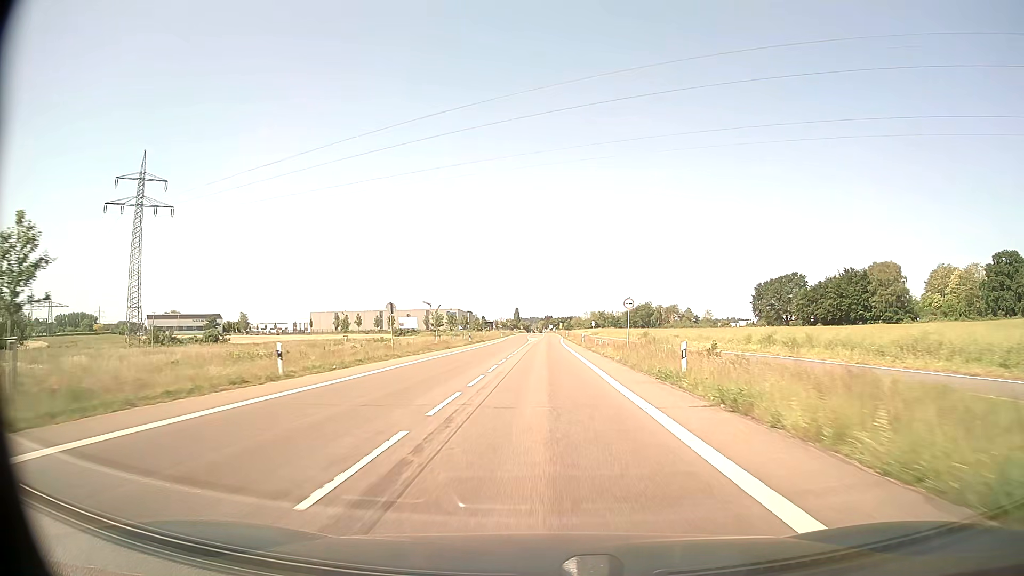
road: secondary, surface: asphalt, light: Day
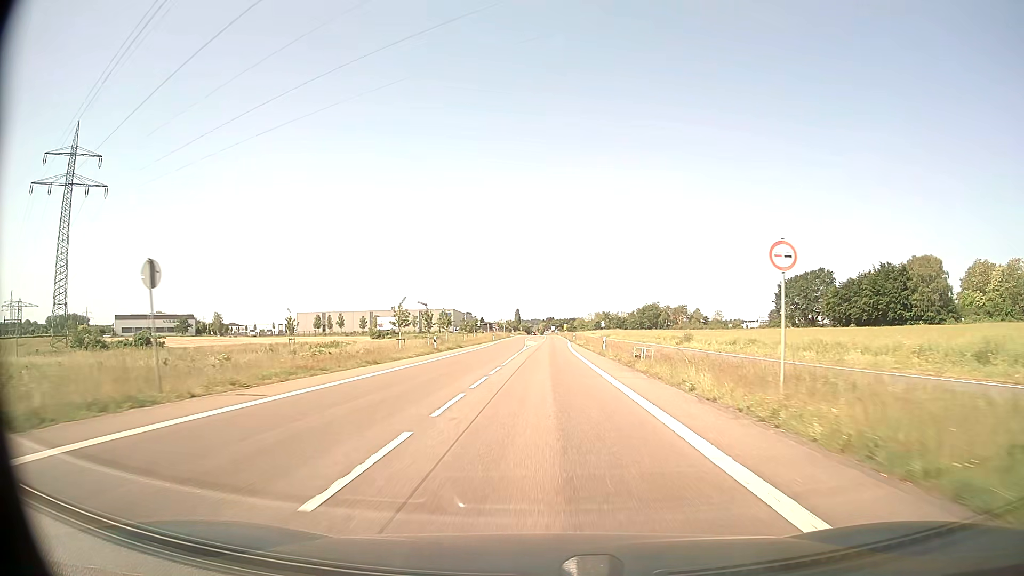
(0.0, +22.9) m; 0°
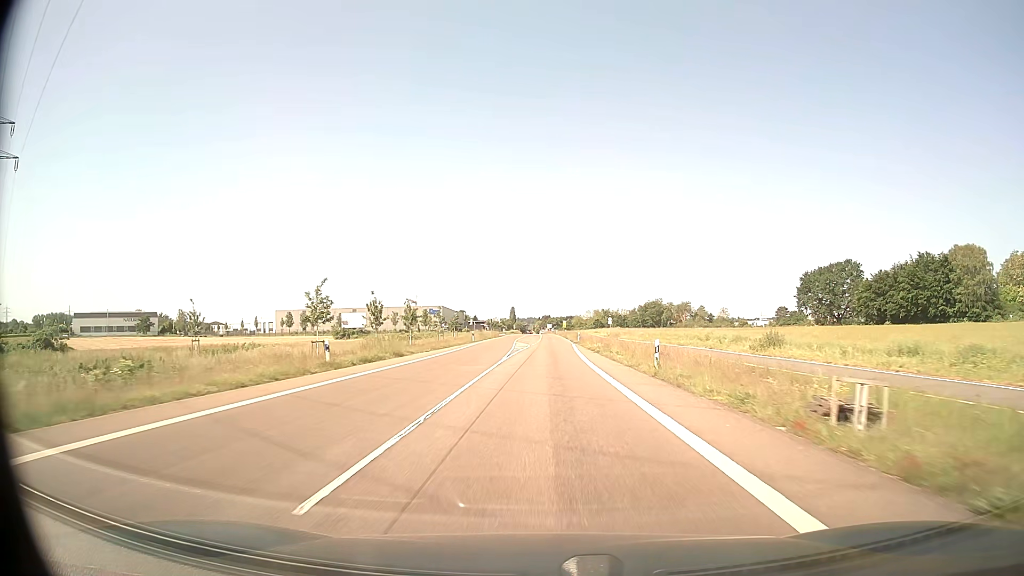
(+0.1, +22.8) m; 0°
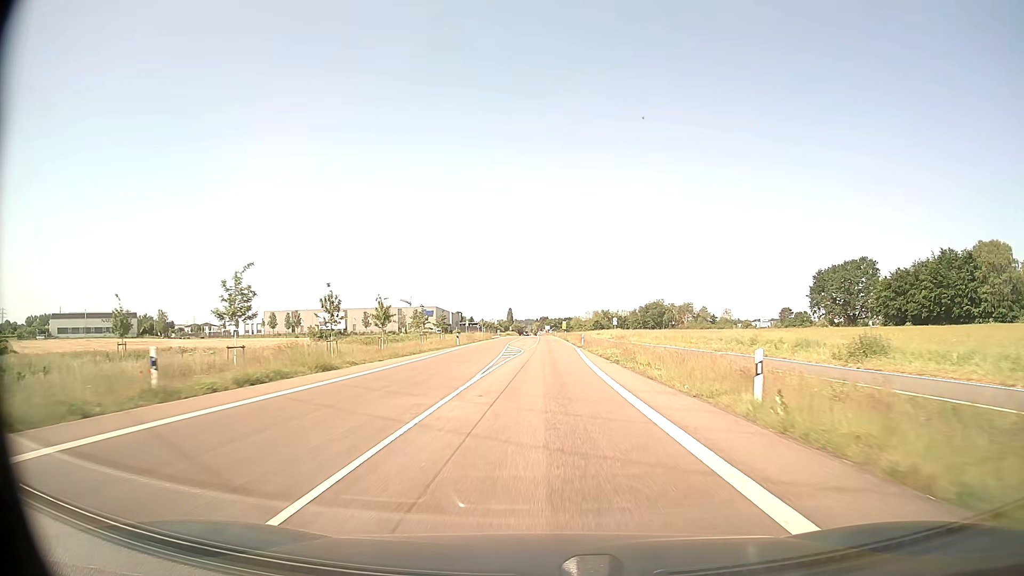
(0.0, +11.4) m; 0°
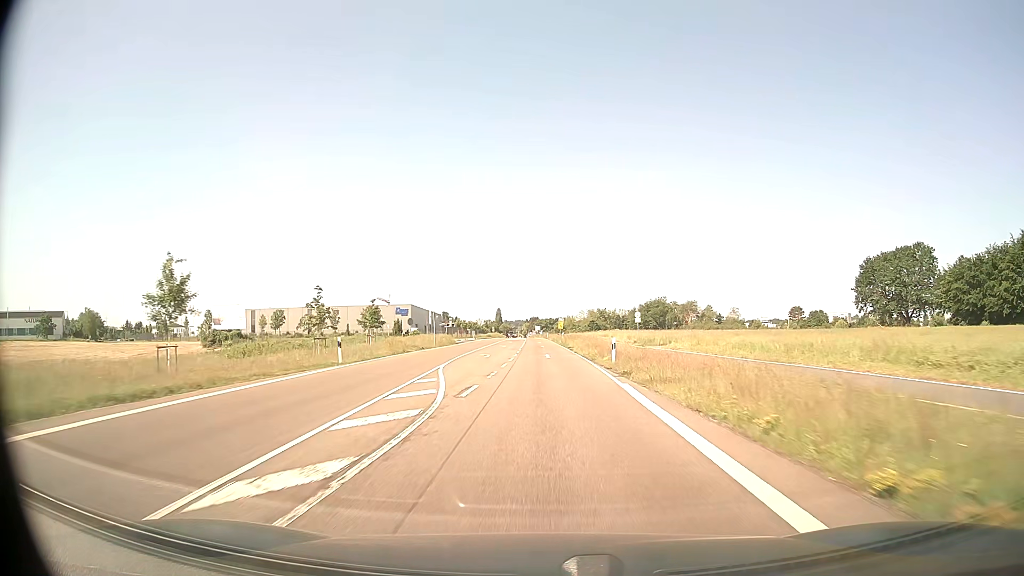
(+0.2, +34.3) m; +1°
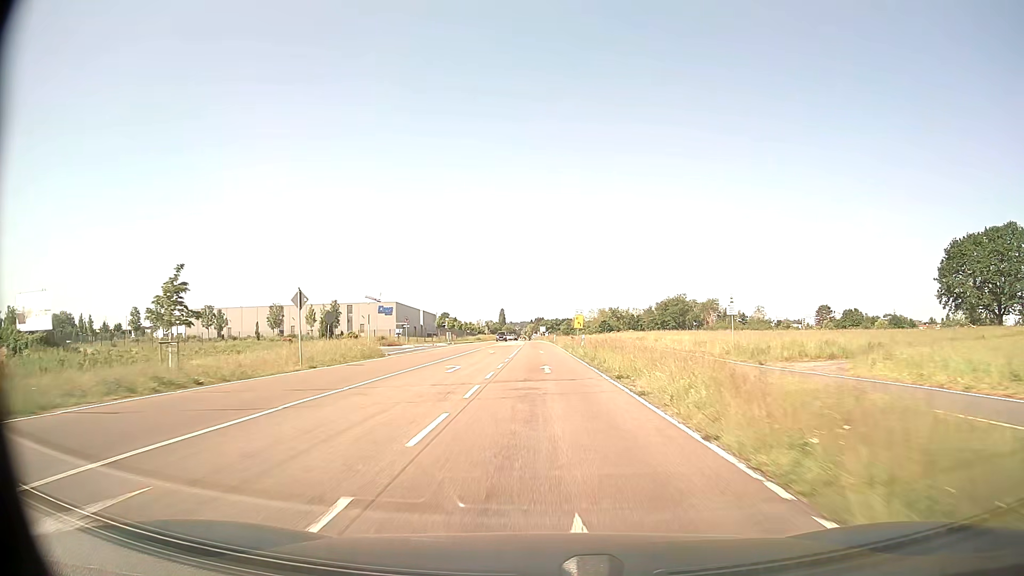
(0.0, +34.3) m; 0°
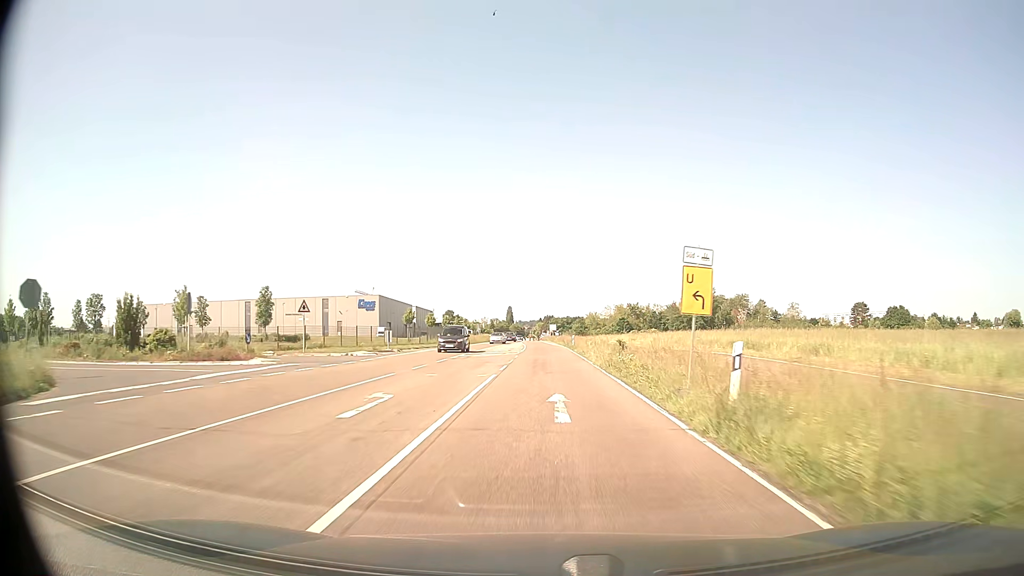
(-0.3, +34.2) m; -1°
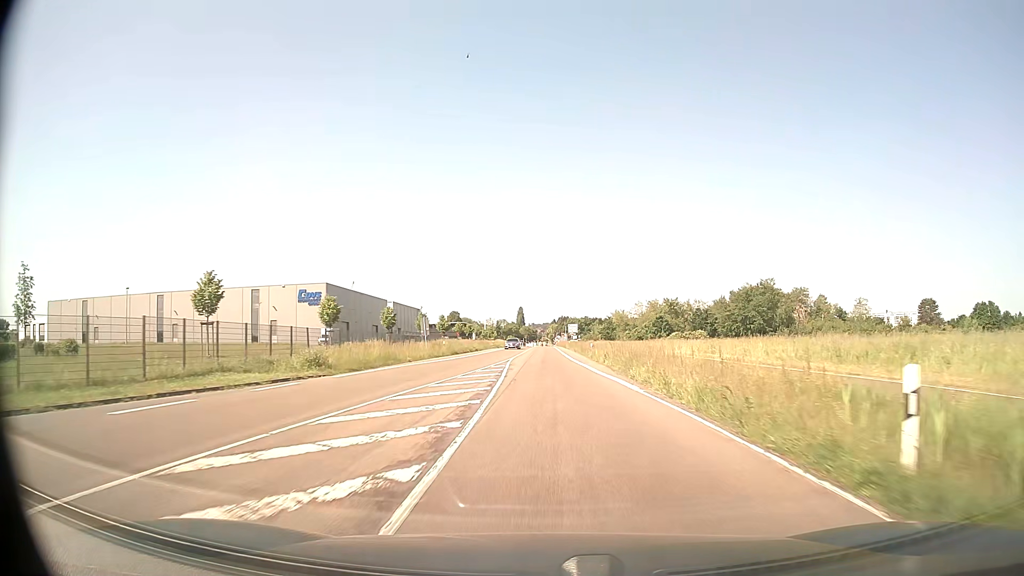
(-0.6, +54.9) m; -1°
(0, +10) (0, +20) (0, +30) (0, +40) (0, +50) (0, +60) (0, +70) (0, +80) (0, +90) (0, +100) m
